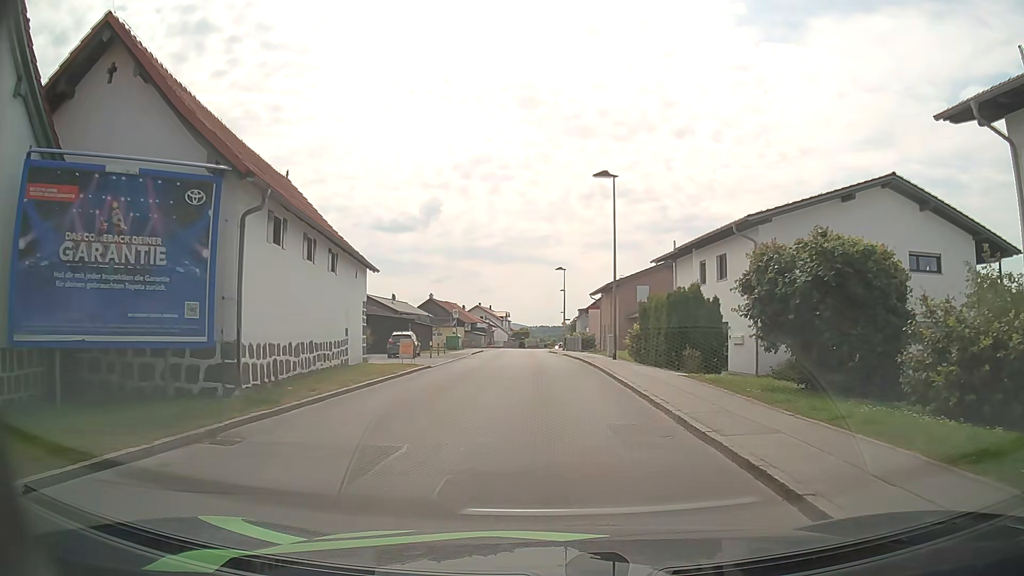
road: unclassified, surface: asphalt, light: Day
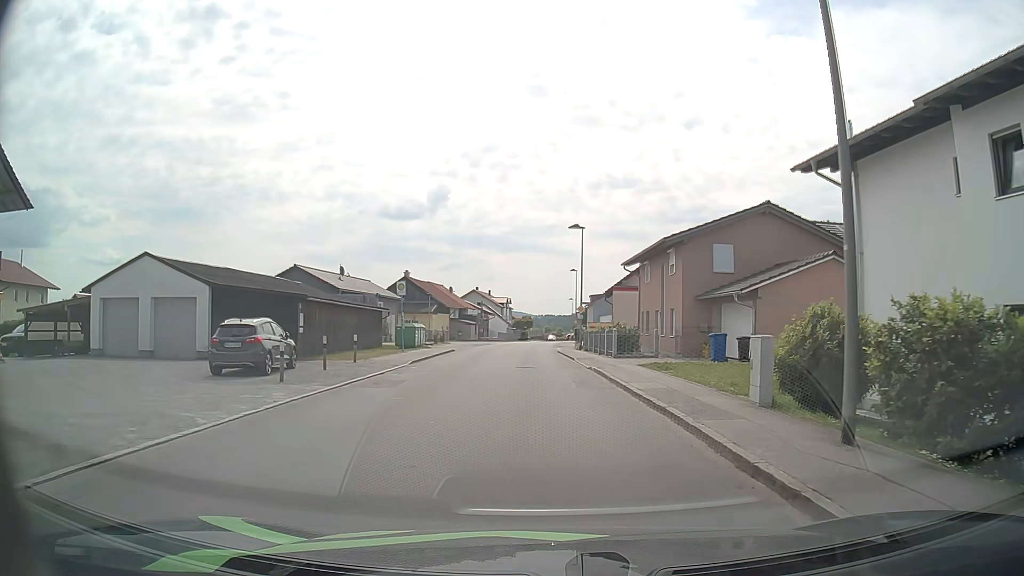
(-0.2, +22.3) m; 0°
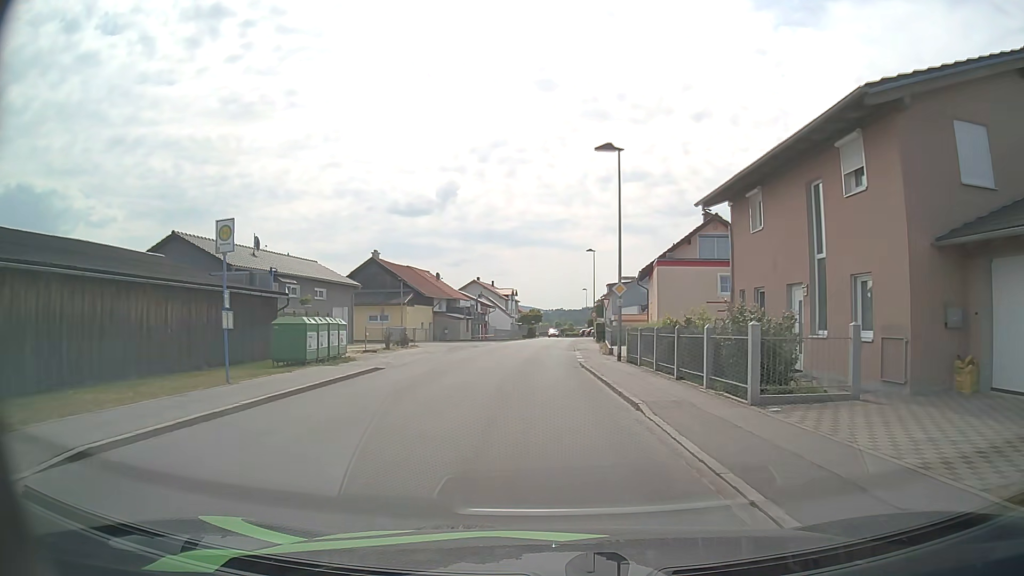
(-0.1, +18.8) m; -1°
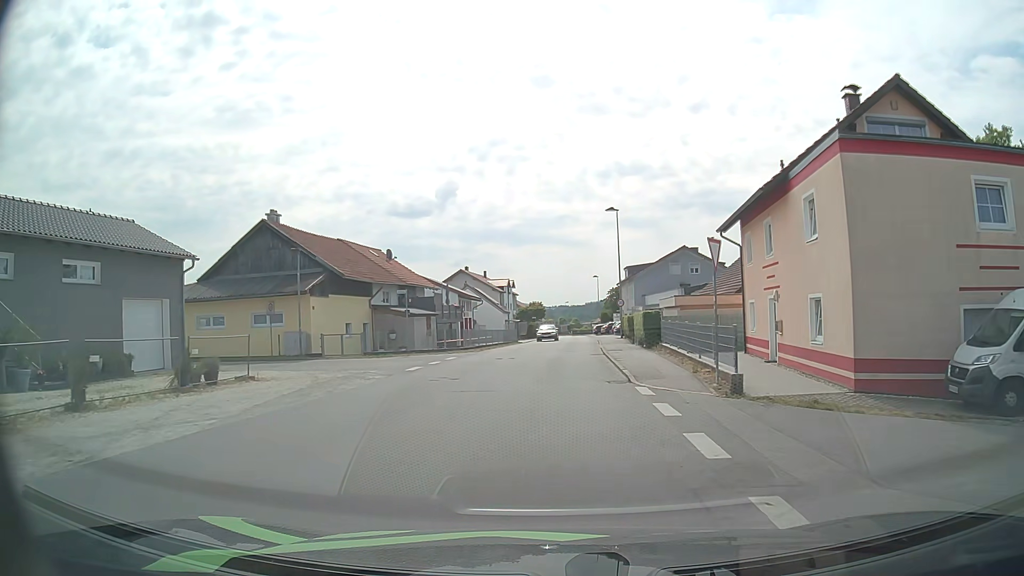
(-0.2, +24.4) m; 0°
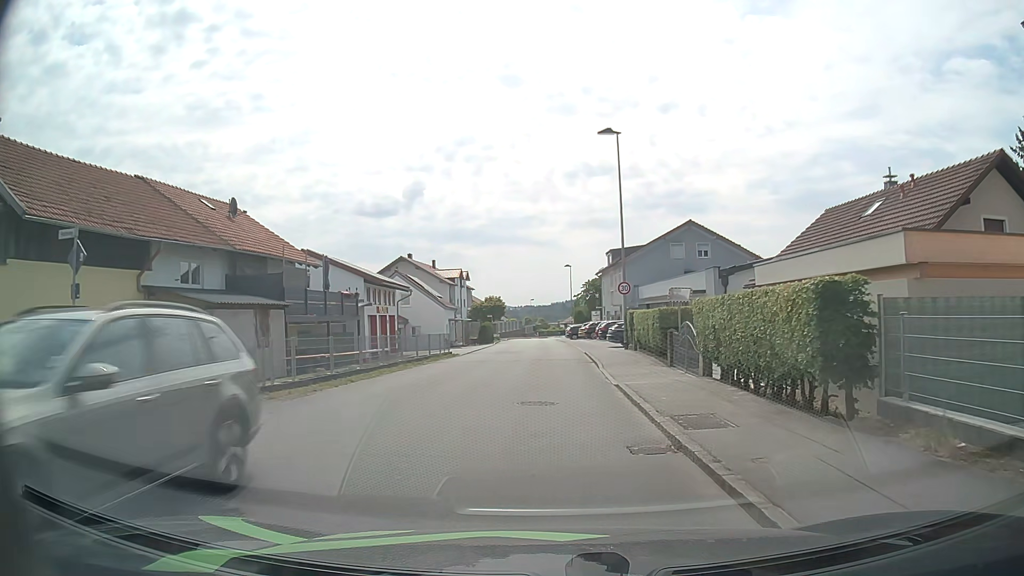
(+0.5, +21.8) m; +3°
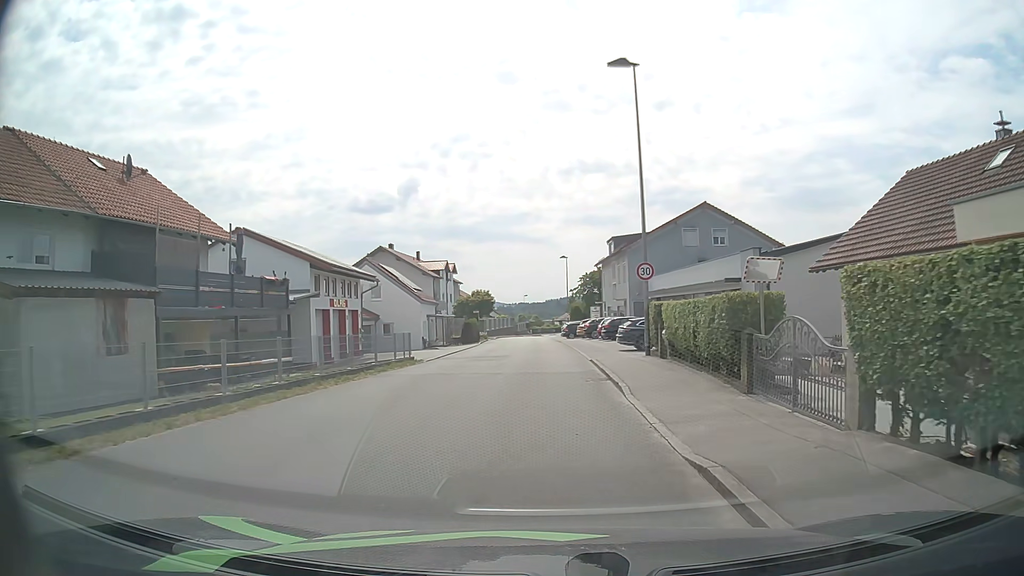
(+0.1, +8.4) m; -1°
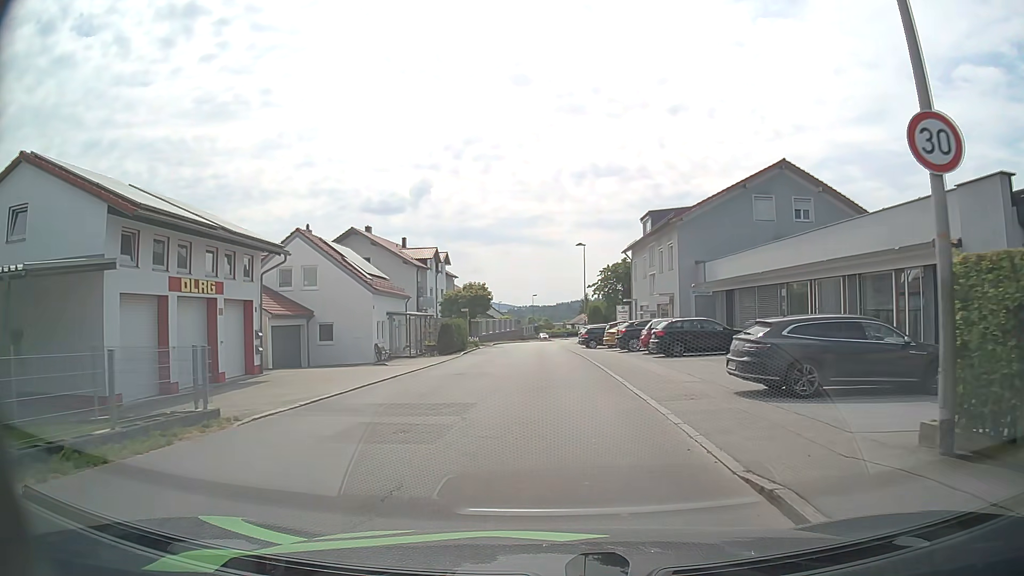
(+0.3, +16.8) m; +1°
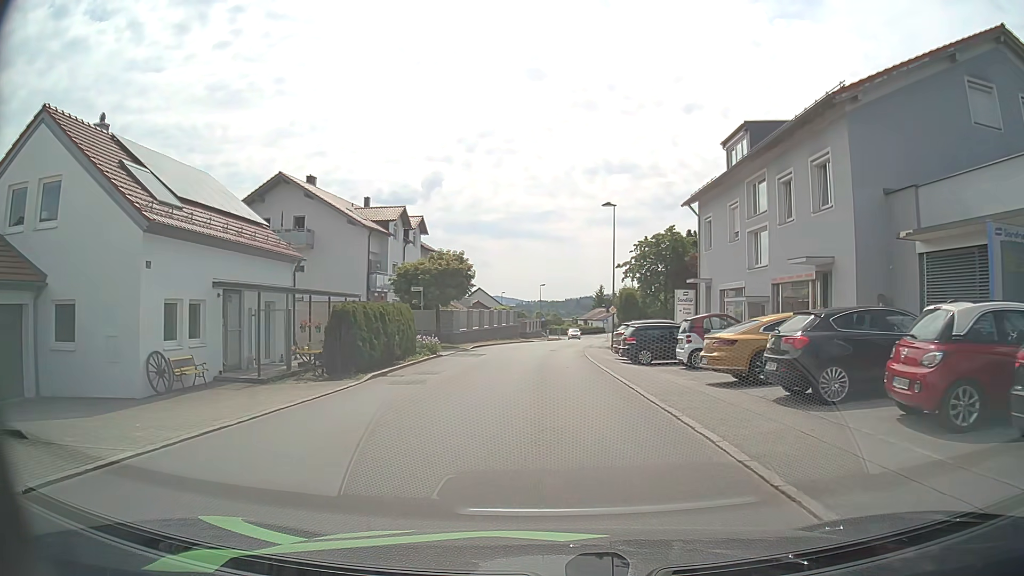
(-0.1, +21.3) m; 0°
(0, +10) (0, +20) (0, +30) (+1, +40) (+1, +50) (+3, +60) (+4, +70) (+5, +80) (+6, +90) (+7, +100) m
